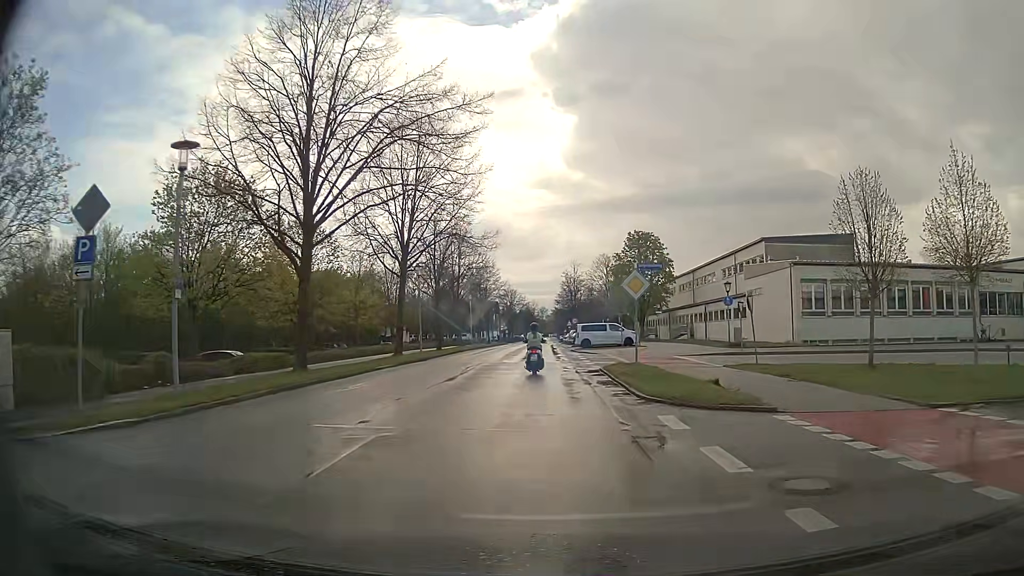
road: residential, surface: asphalt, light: Day
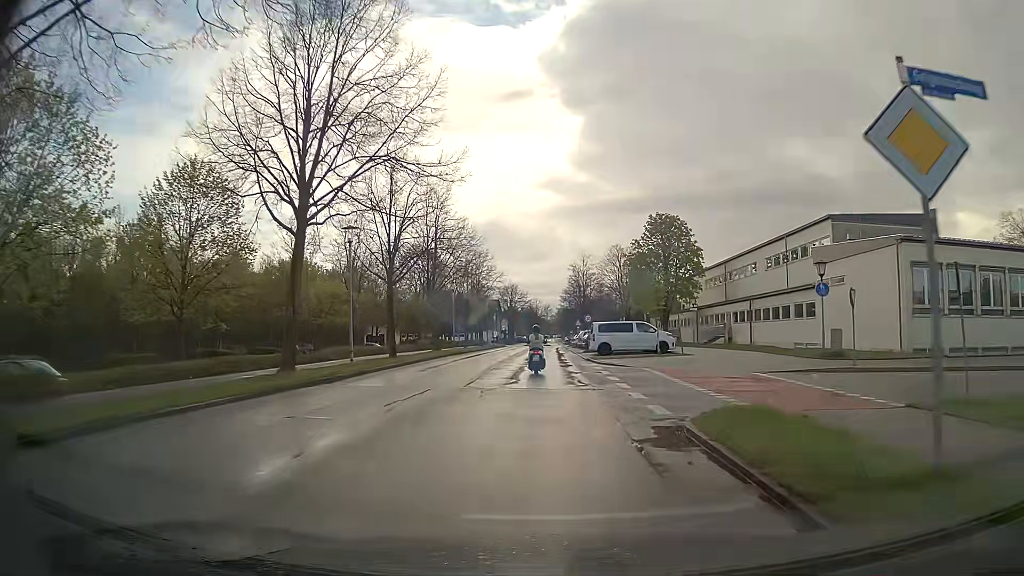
(0.0, +14.1) m; -1°
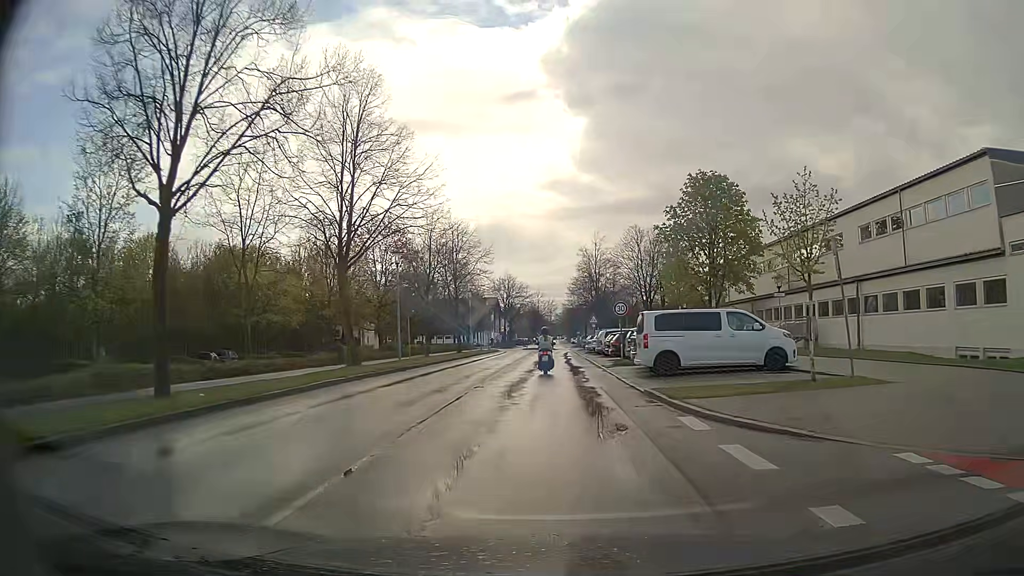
(0.0, +19.1) m; 0°
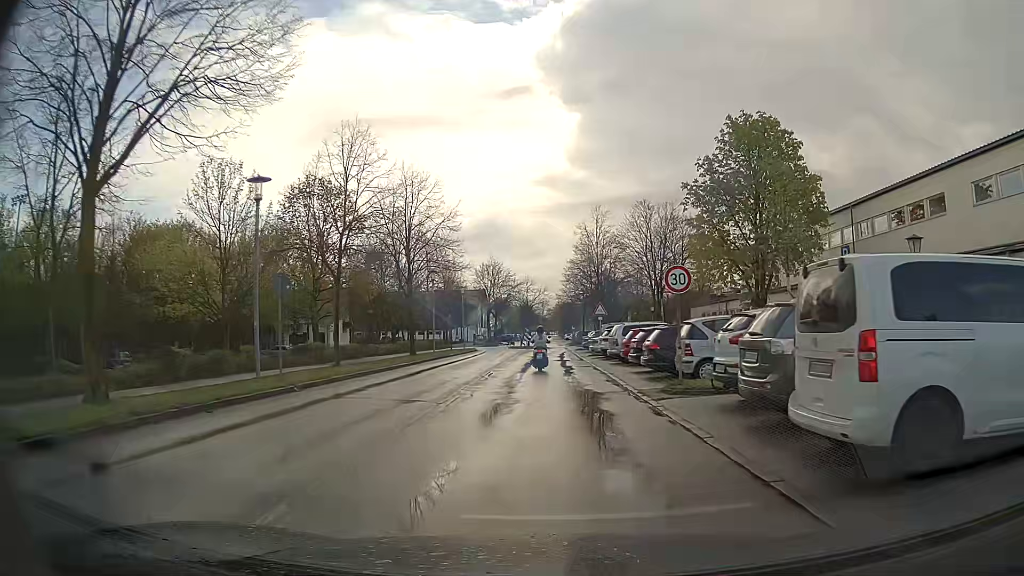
(0.0, +14.2) m; +1°
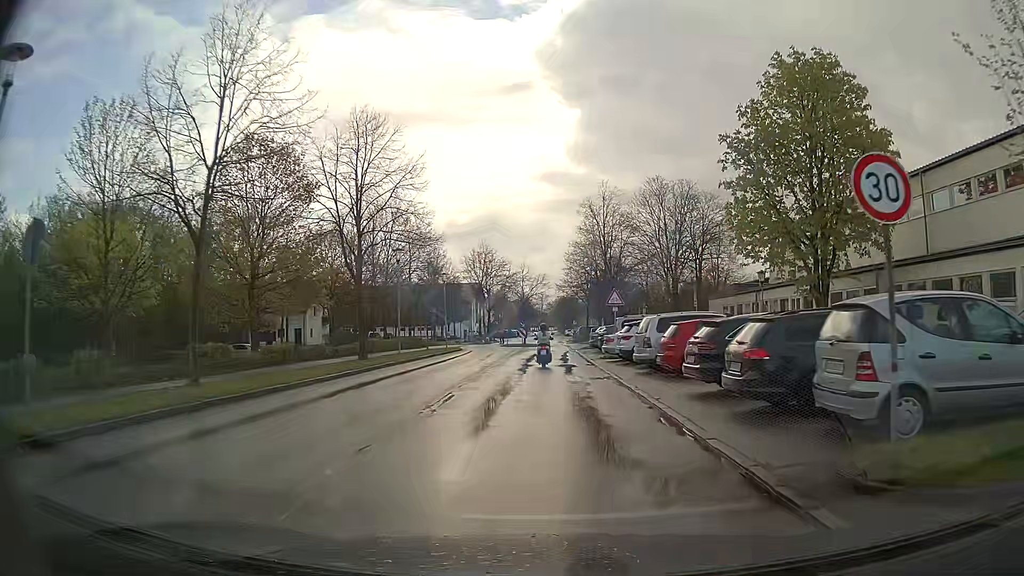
(0.0, +9.2) m; 0°
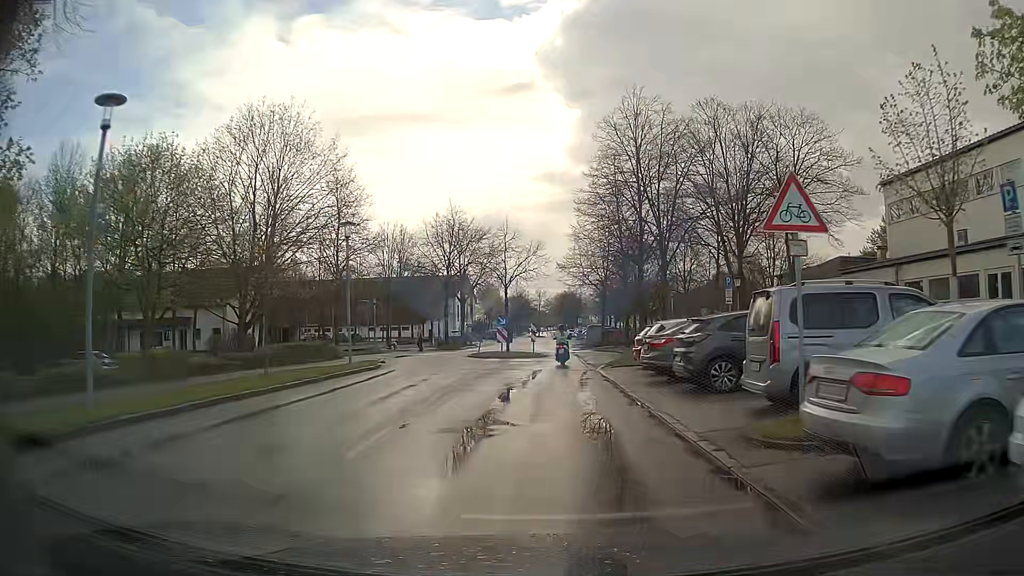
(-0.1, +22.4) m; 0°
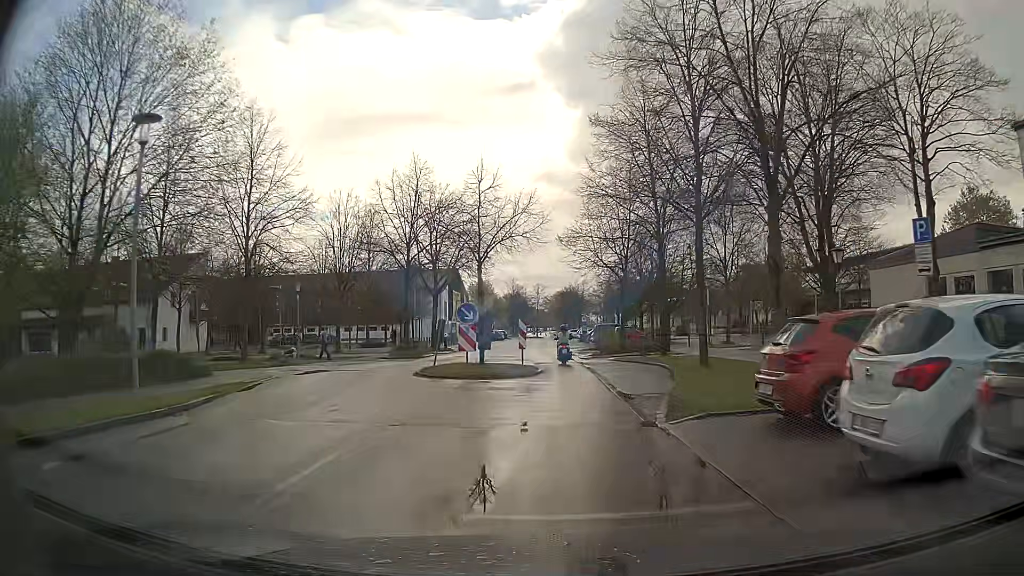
(0.0, +13.5) m; 0°
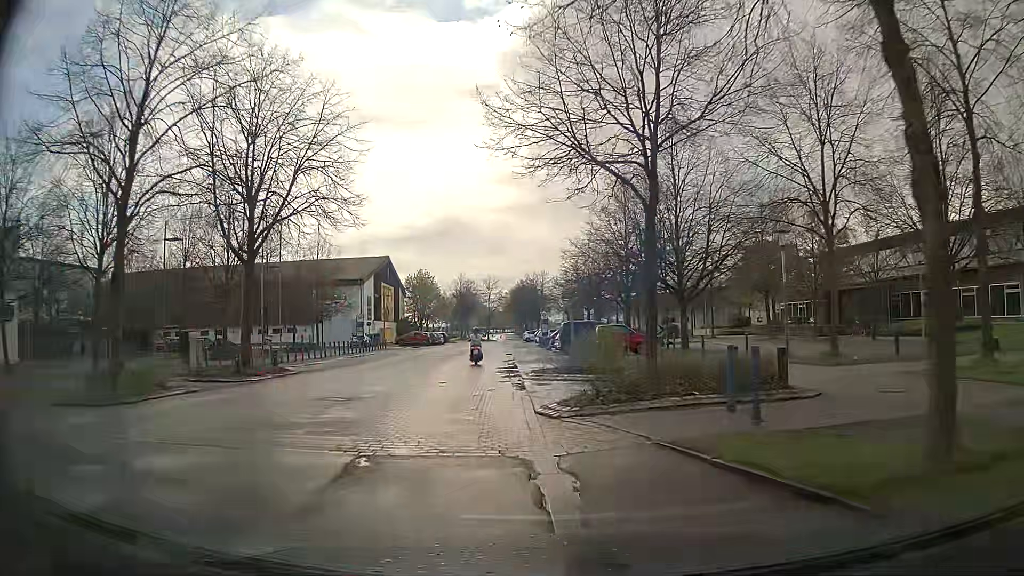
(+0.8, +22.0) m; +3°
(-1, +10) (-2, +20) (-3, +30) (-4, +40) (-4, +50) (-5, +60) (-6, +70) (-6, +80) (-7, +90) (-7, +100) m
